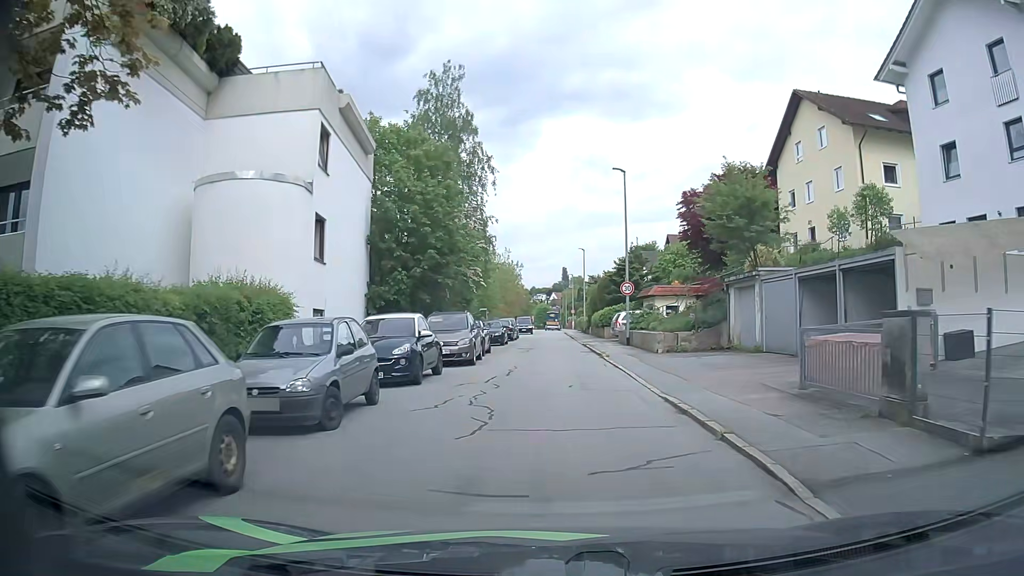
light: Day
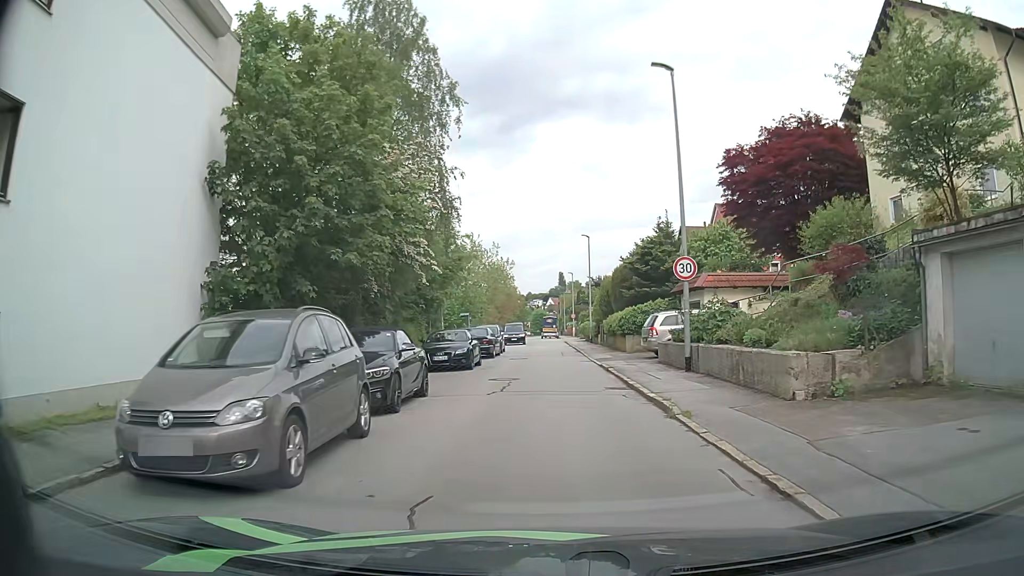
(+0.2, +13.9) m; 0°
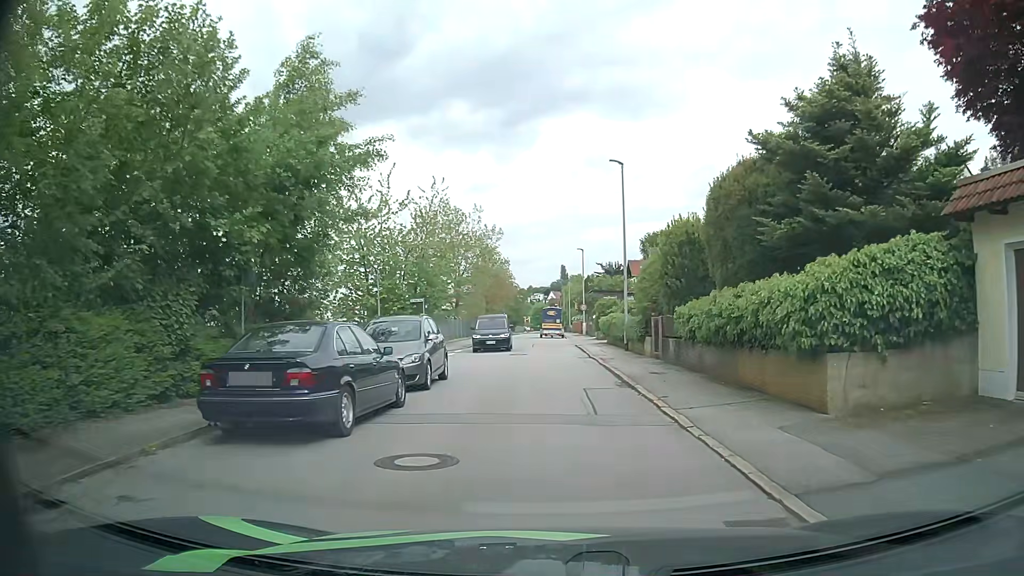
(+0.2, +22.5) m; 0°
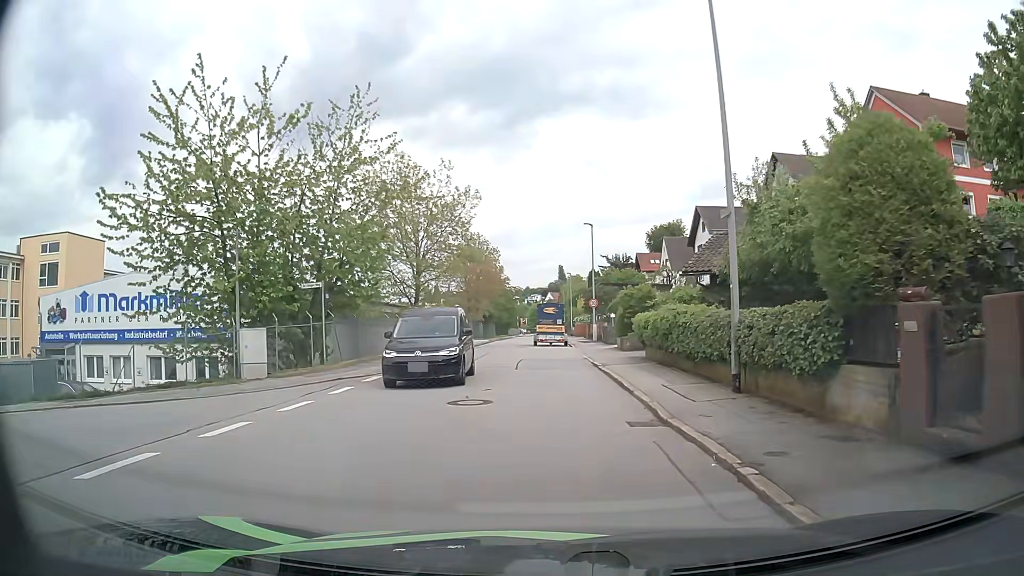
(0.0, +17.0) m; 0°
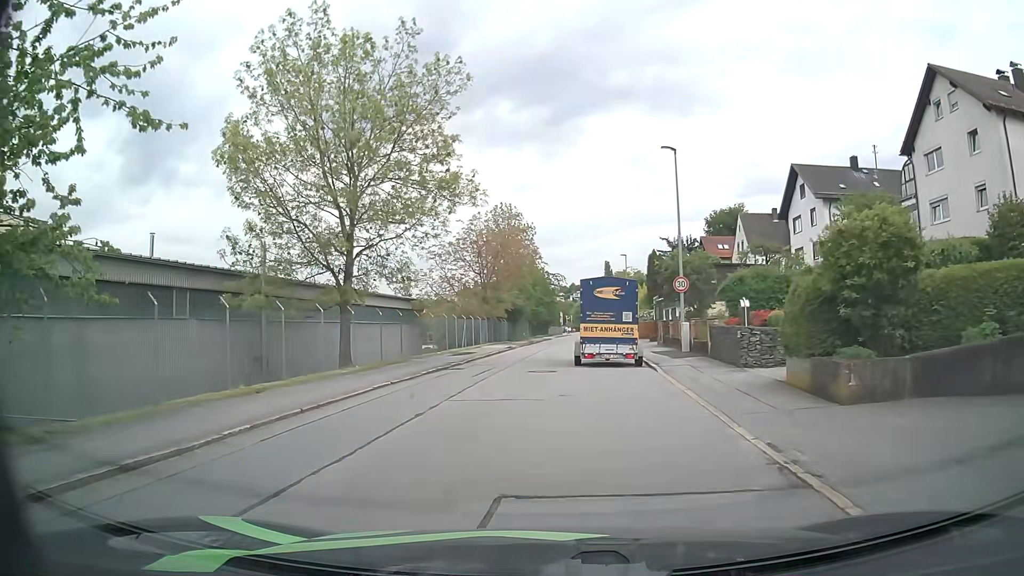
(-0.2, +20.4) m; -4°
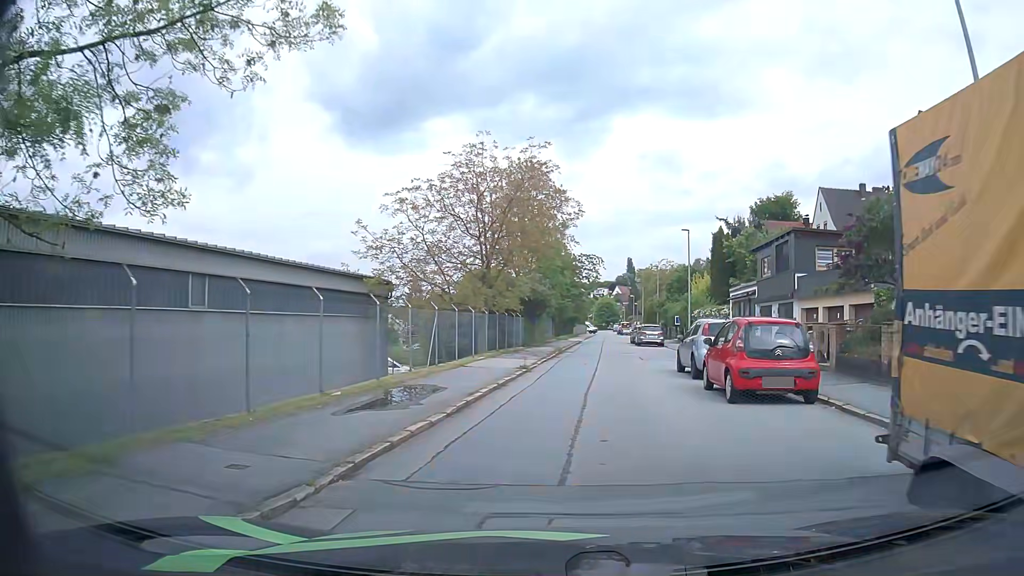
(-1.0, +18.1) m; -4°
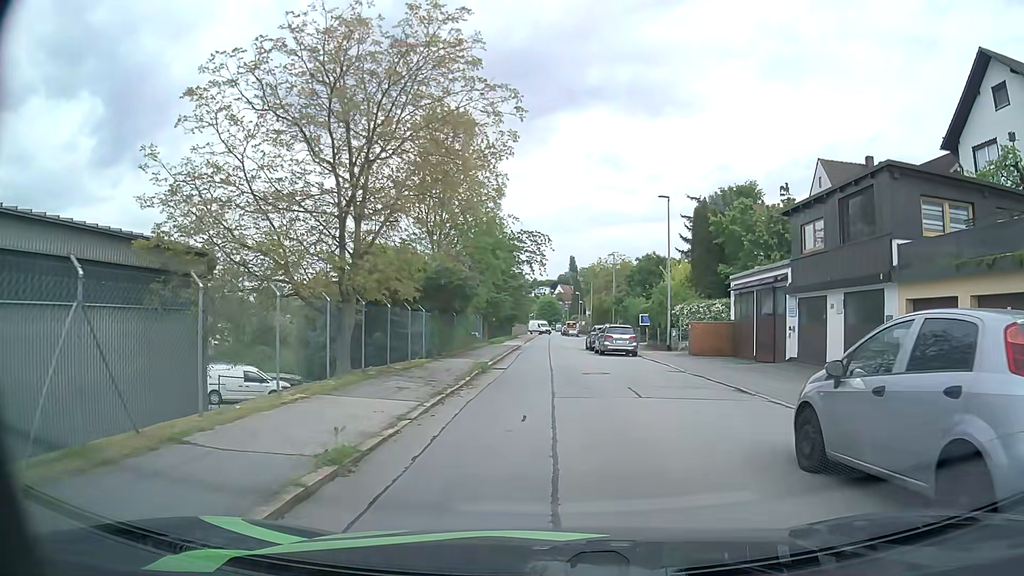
(+1.0, +12.9) m; +7°
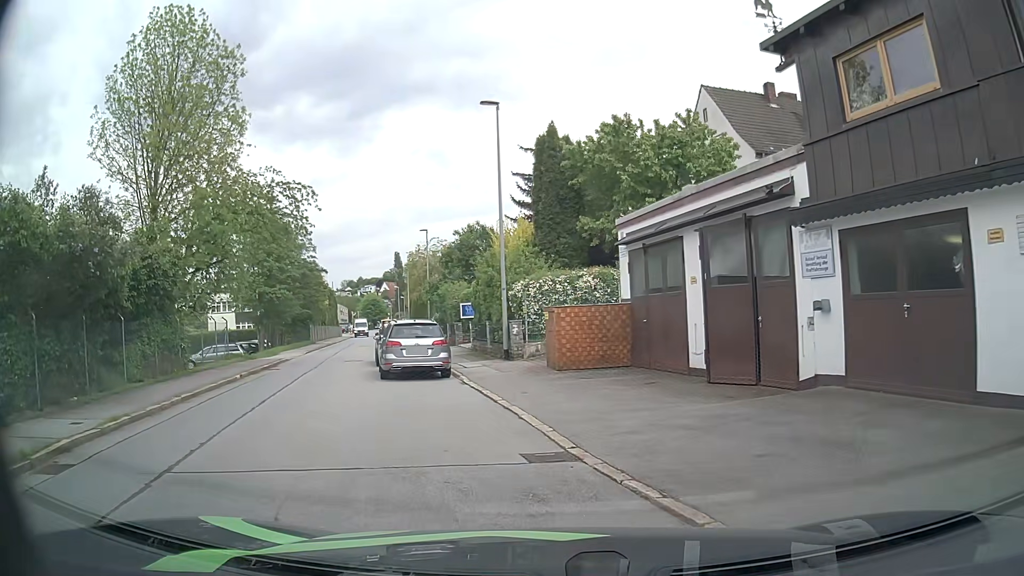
(+1.7, +14.3) m; +15°
